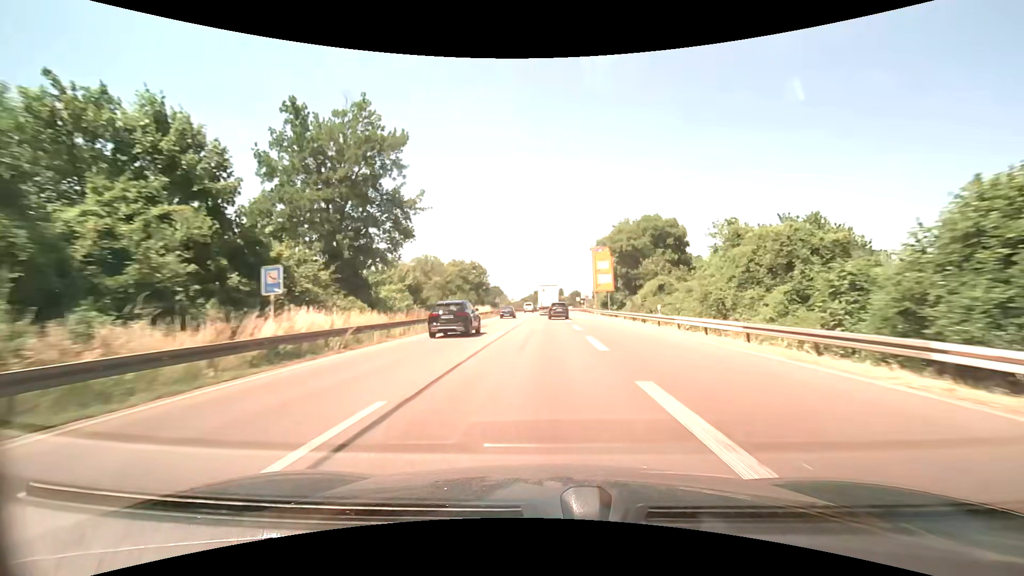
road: trunk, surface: asphalt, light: Day
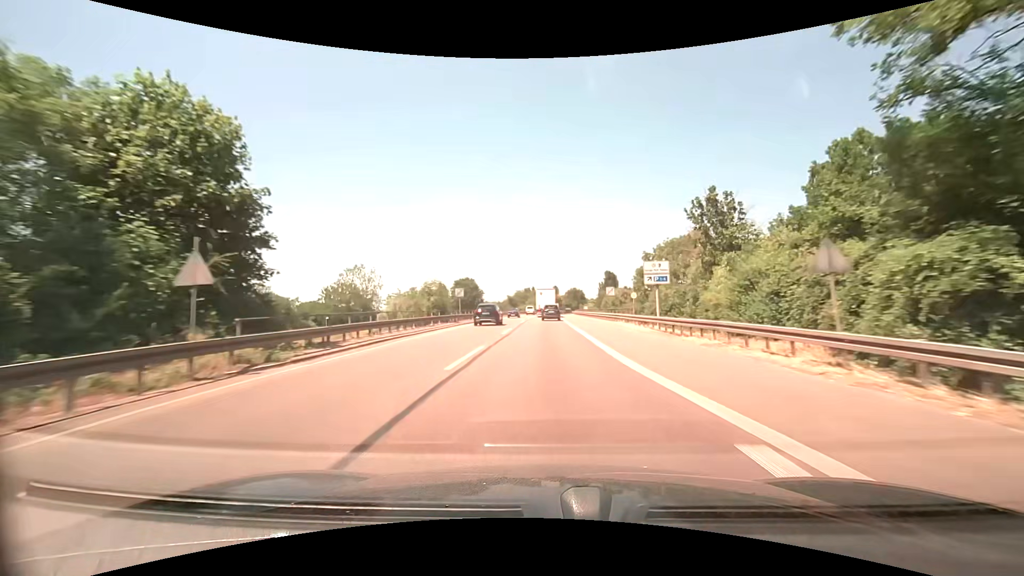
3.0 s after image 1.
(+0.2, +63.9) m; +1°
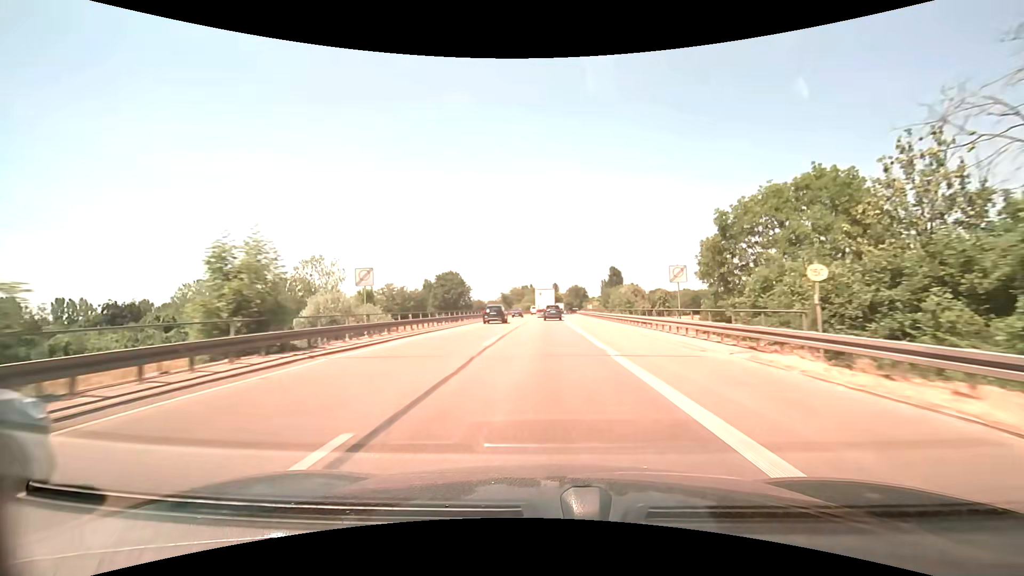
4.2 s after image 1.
(+0.1, +25.4) m; 0°
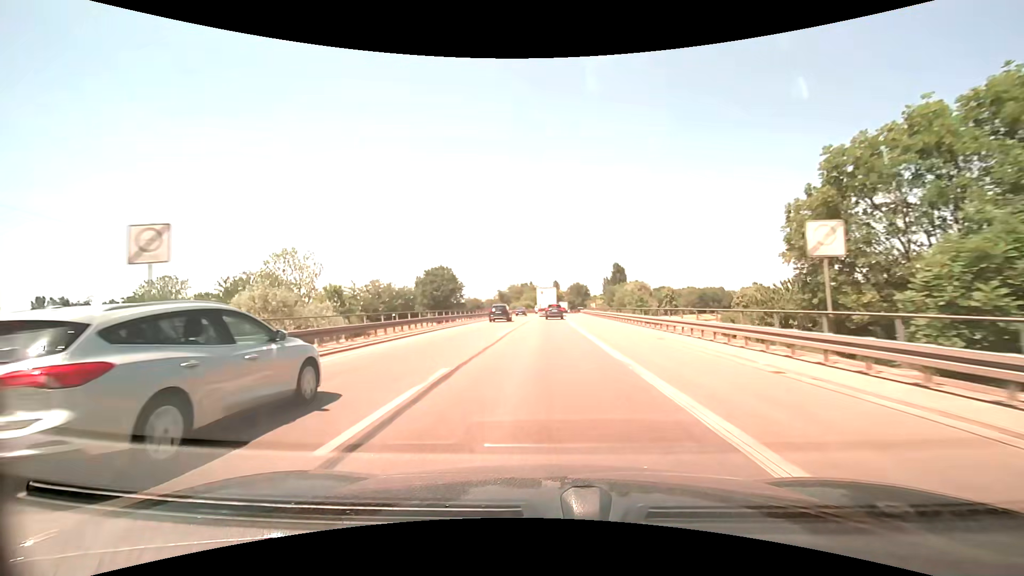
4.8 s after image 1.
(0.0, +12.6) m; 0°
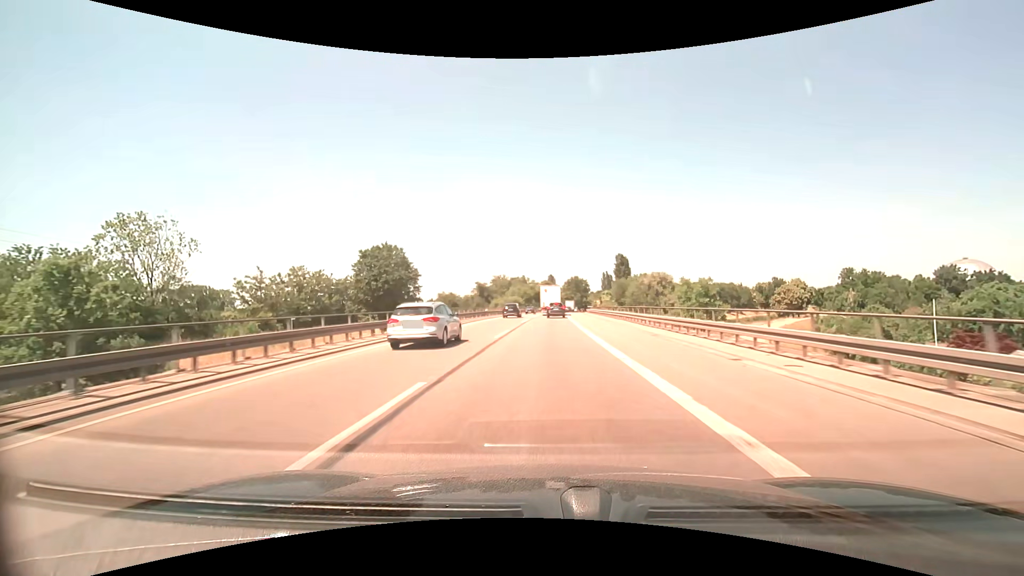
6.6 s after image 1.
(+0.2, +38.0) m; +1°
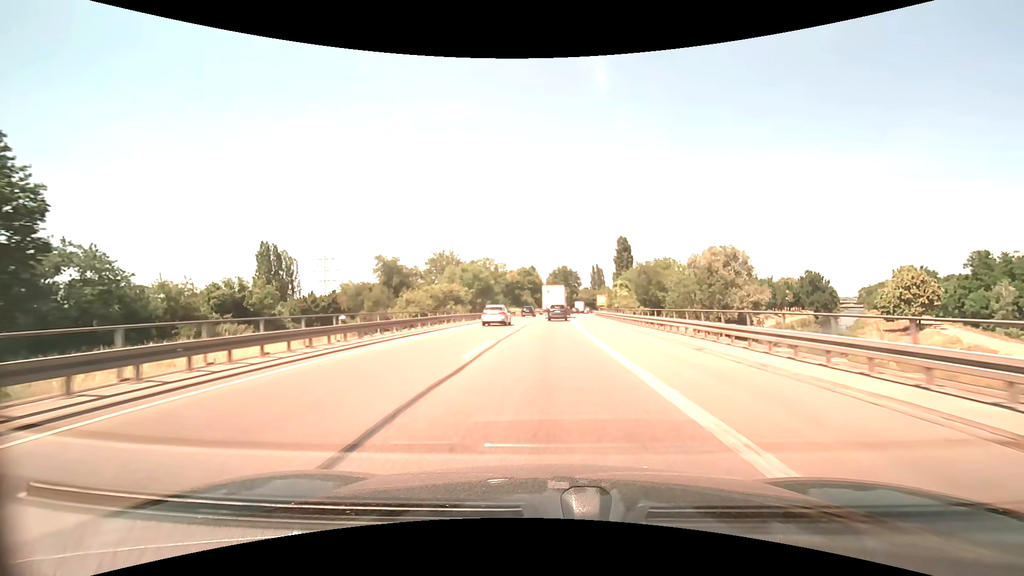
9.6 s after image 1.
(+1.0, +61.1) m; +2°
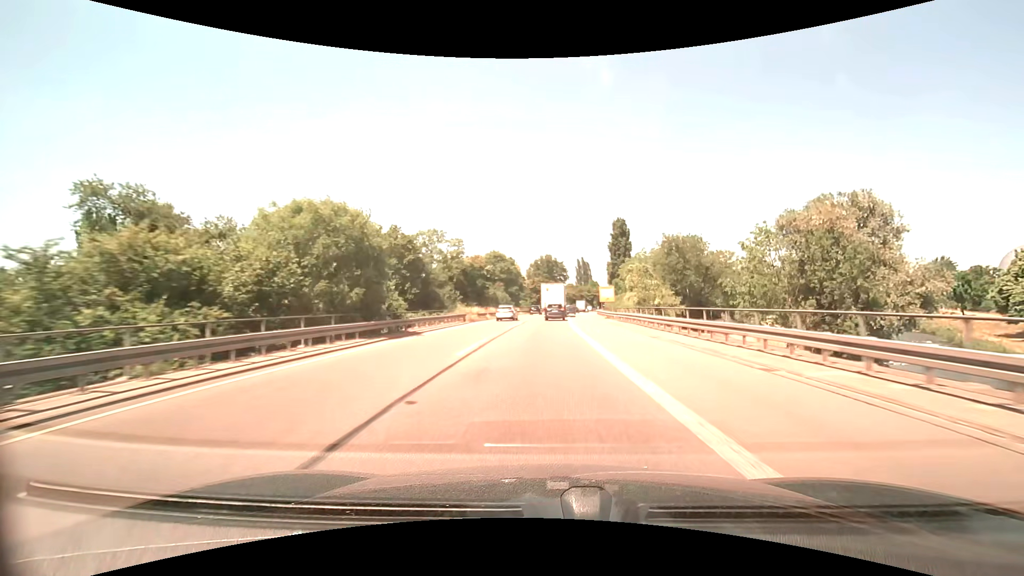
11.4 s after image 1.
(+0.6, +35.3) m; +2°
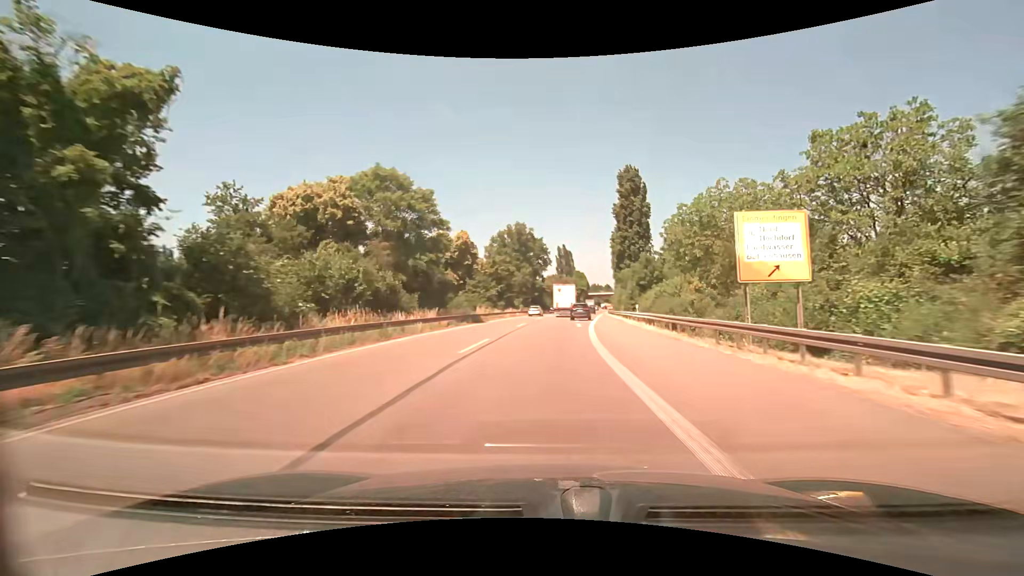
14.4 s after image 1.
(+1.4, +58.0) m; +3°
(0, +10) (0, +20) (+1, +30) (+1, +40) (+2, +50) (+3, +60) (+3, +70) (+4, +80) (+5, +90) (+6, +100) m
